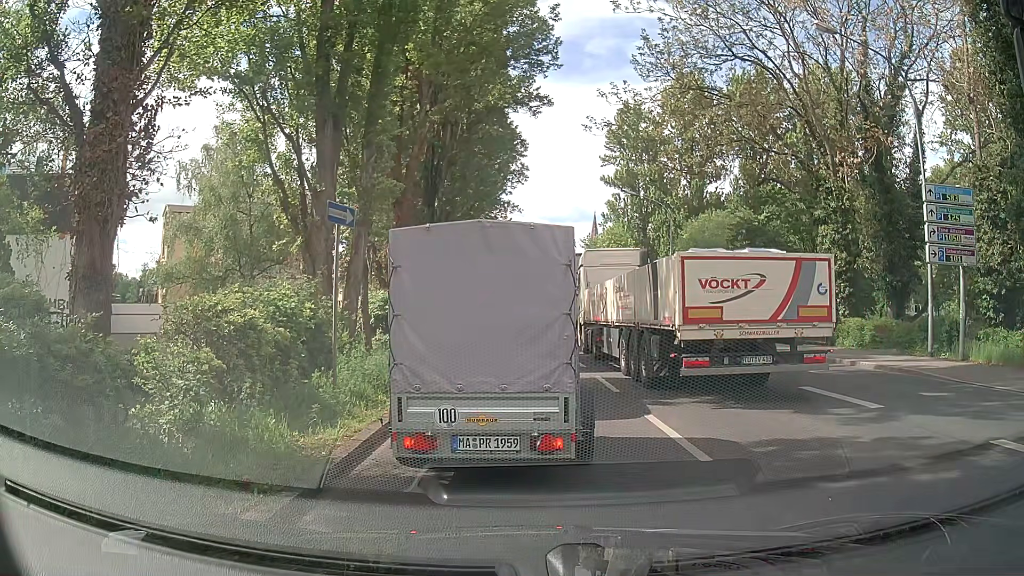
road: primary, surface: asphalt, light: Day
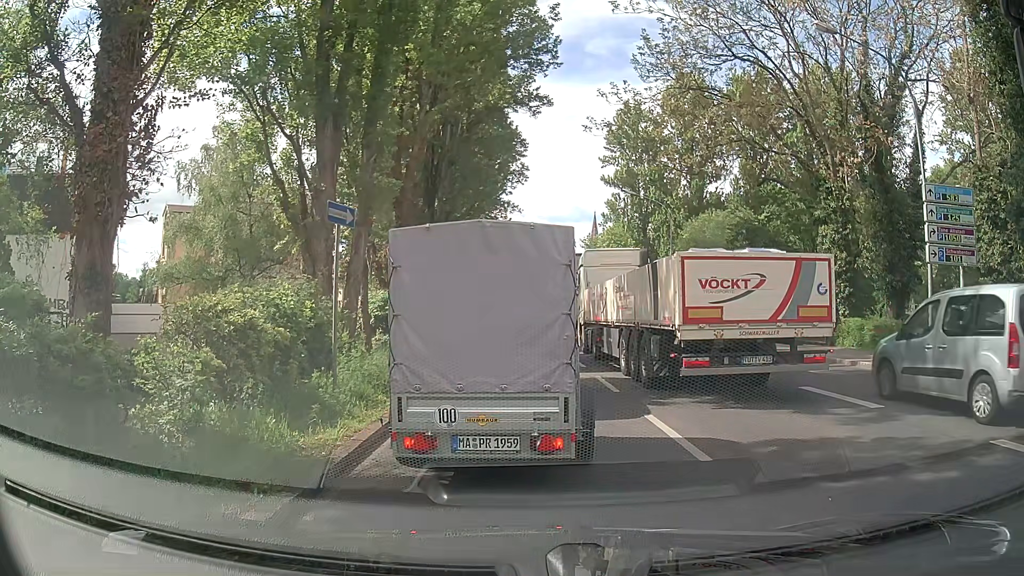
(0.0, 0.0) m; 0°
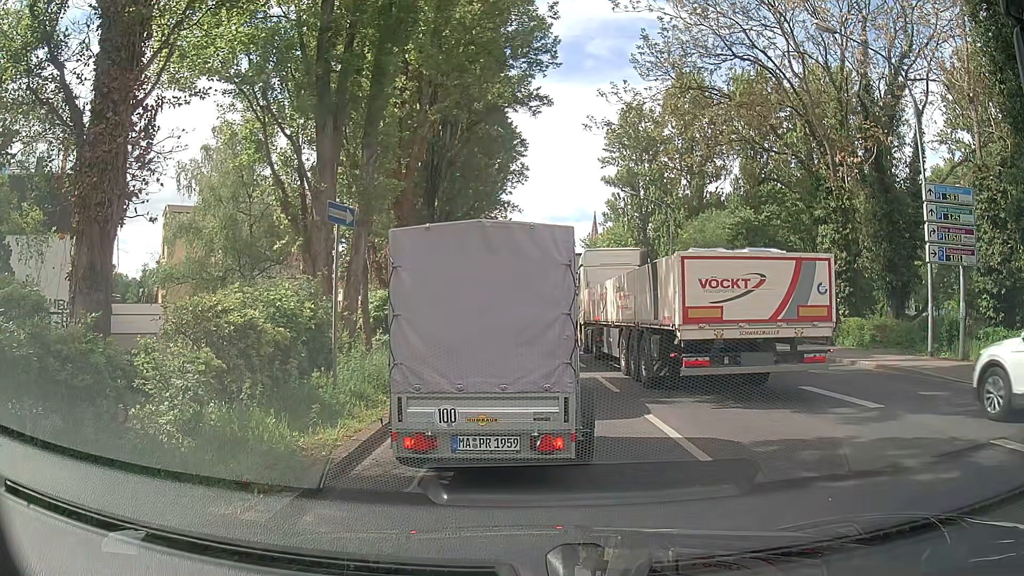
(0.0, 0.0) m; 0°
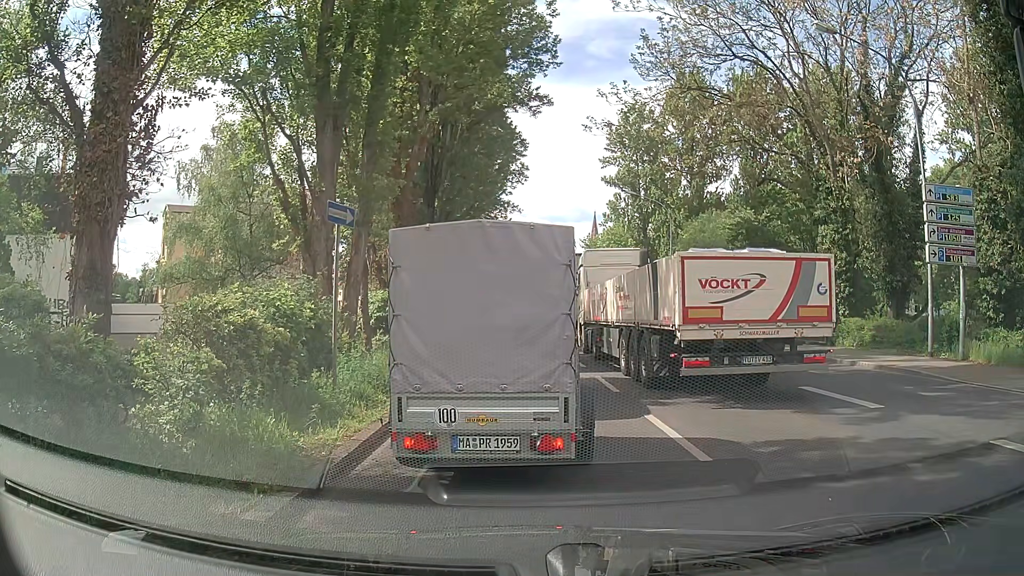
(0.0, 0.0) m; 0°
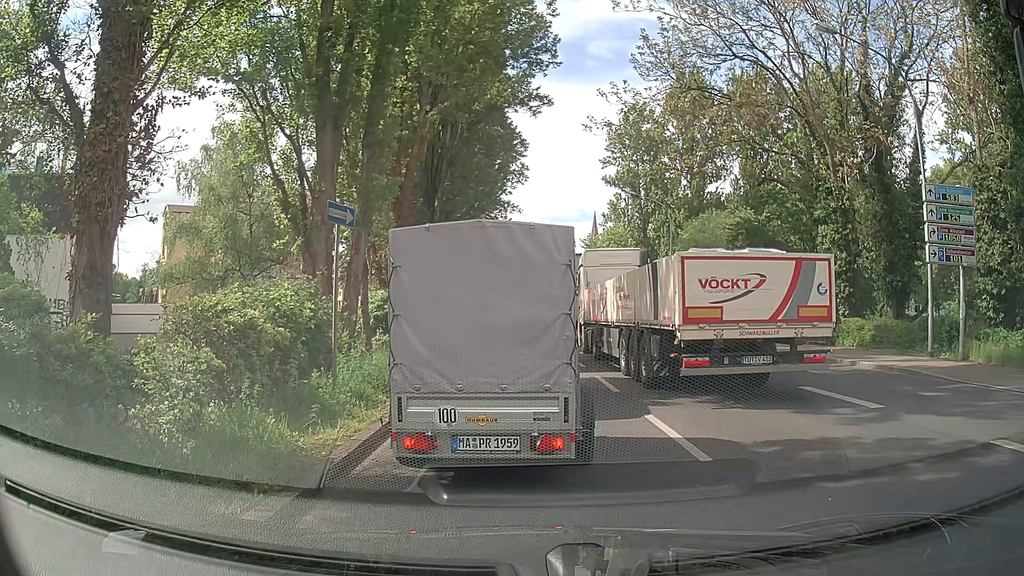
(0.0, 0.0) m; 0°
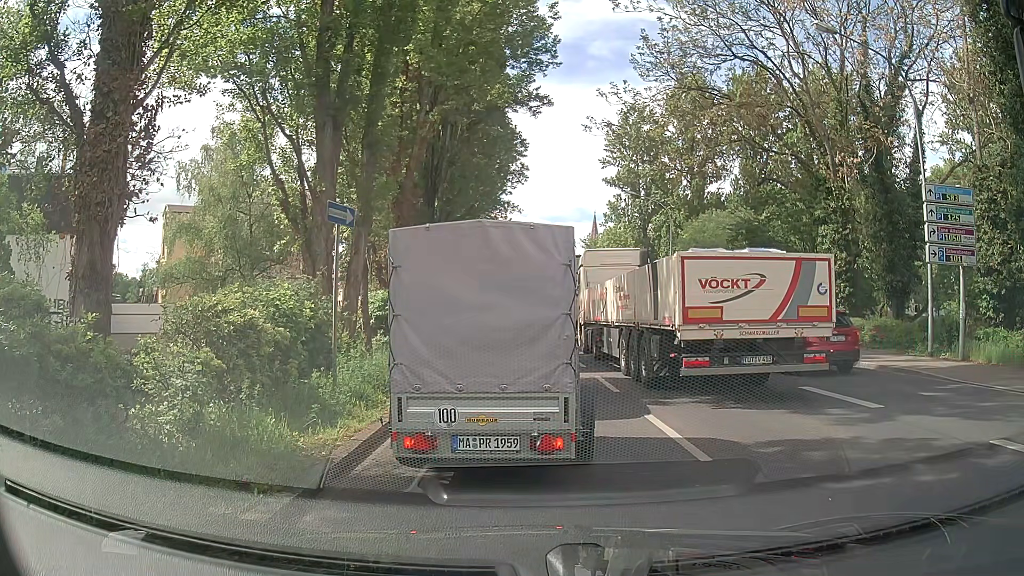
(0.0, 0.0) m; 0°
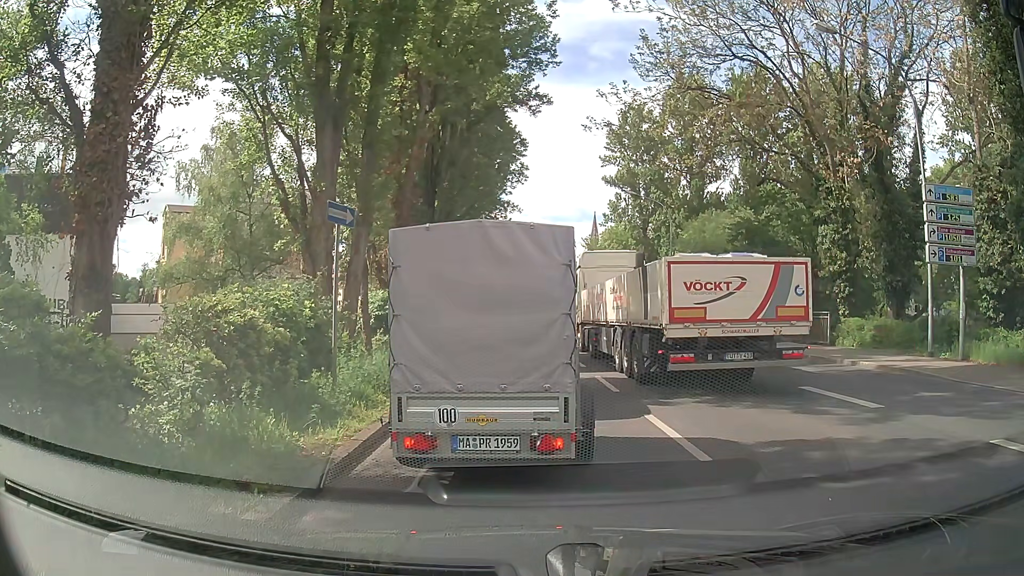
(0.0, 0.0) m; 0°
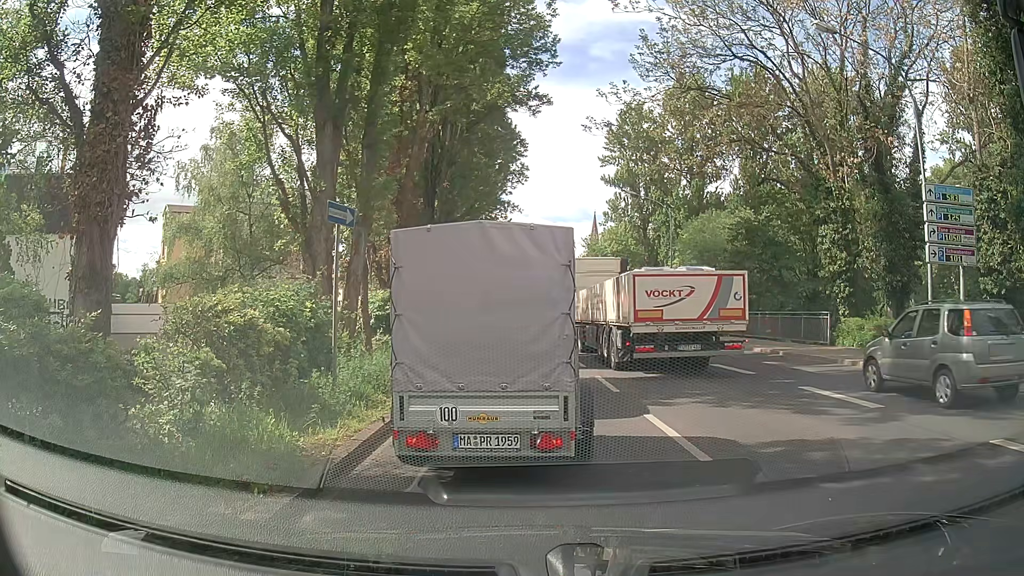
(0.0, 0.0) m; 0°
